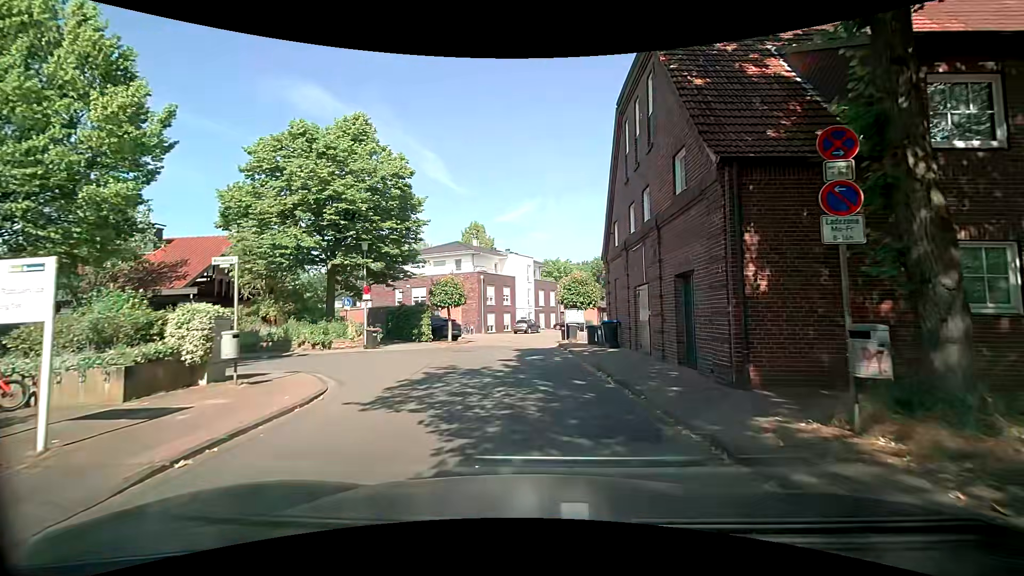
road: residential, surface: asphalt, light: Day
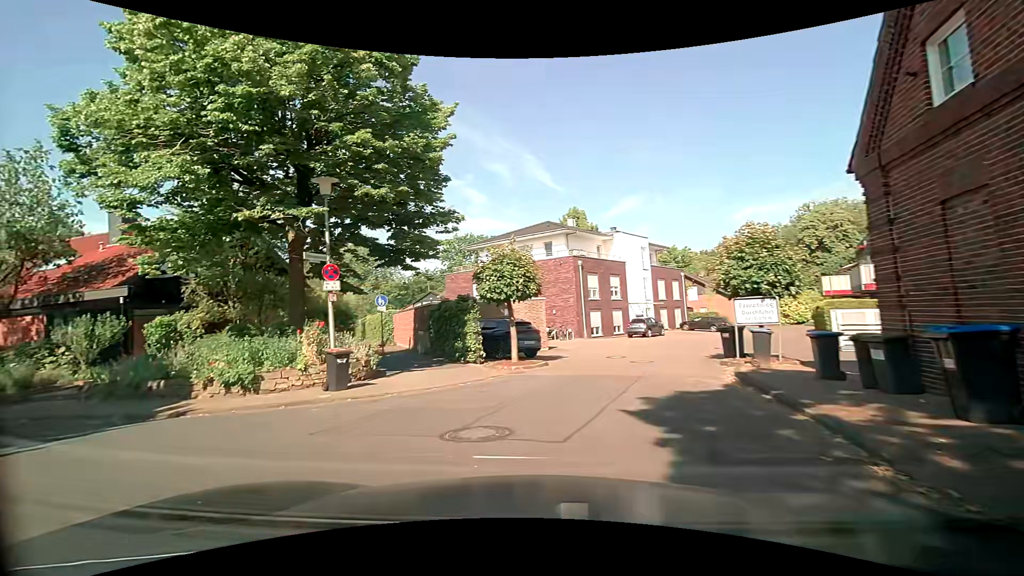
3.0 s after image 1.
(-0.1, +12.6) m; -9°
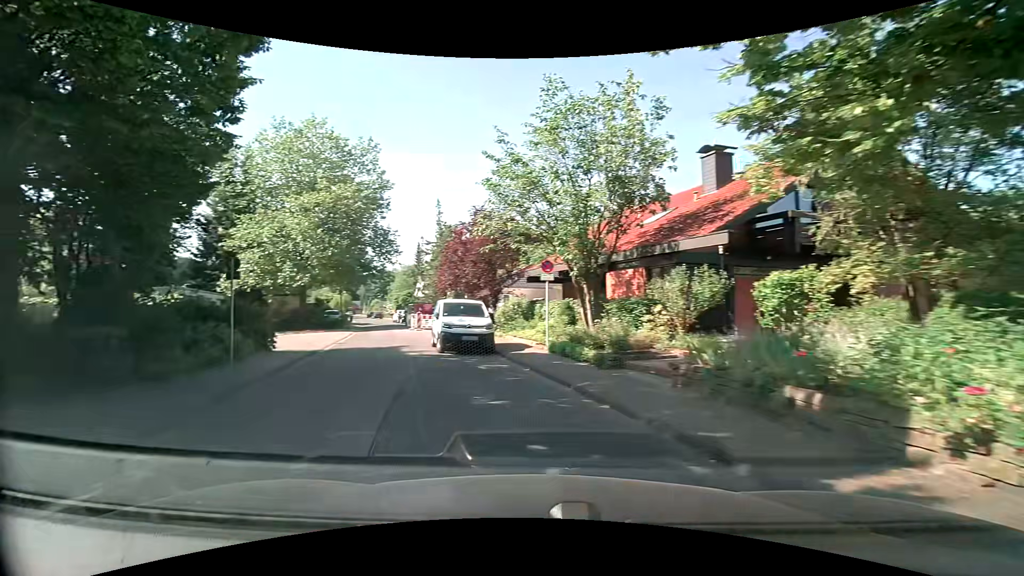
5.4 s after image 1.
(-4.0, +7.1) m; -61°
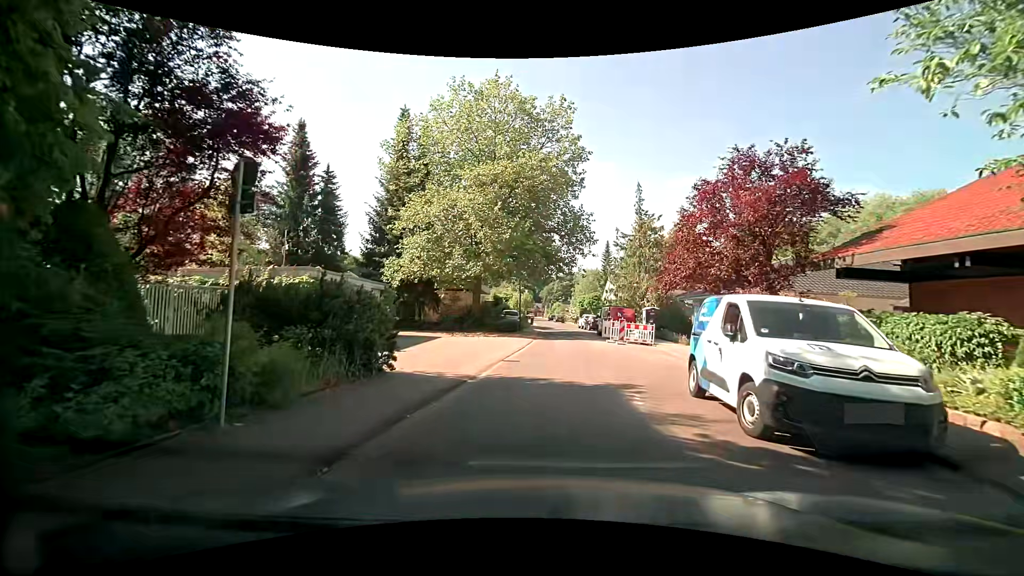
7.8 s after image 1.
(-2.8, +9.6) m; -21°
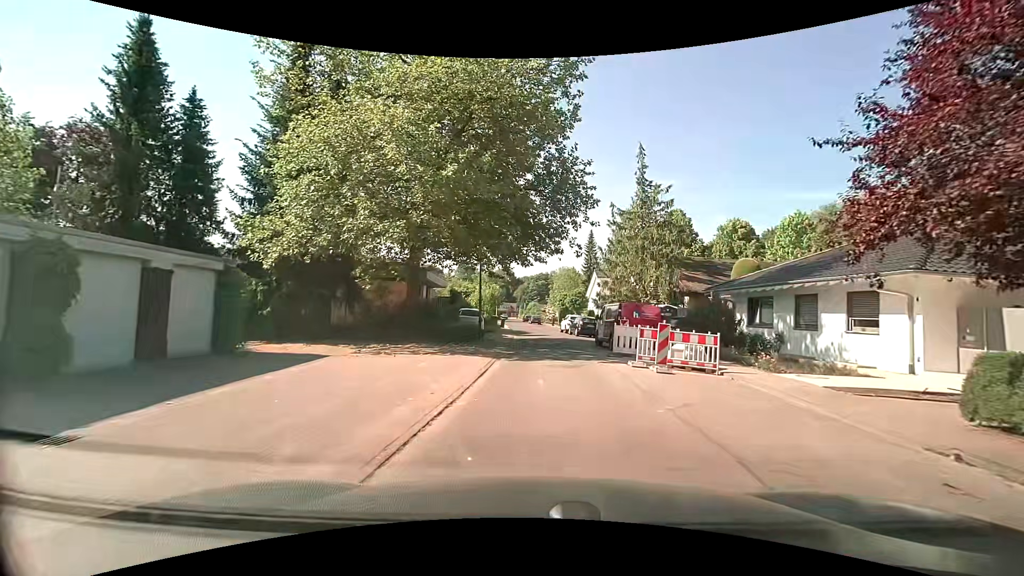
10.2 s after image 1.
(+0.2, +12.1) m; +3°
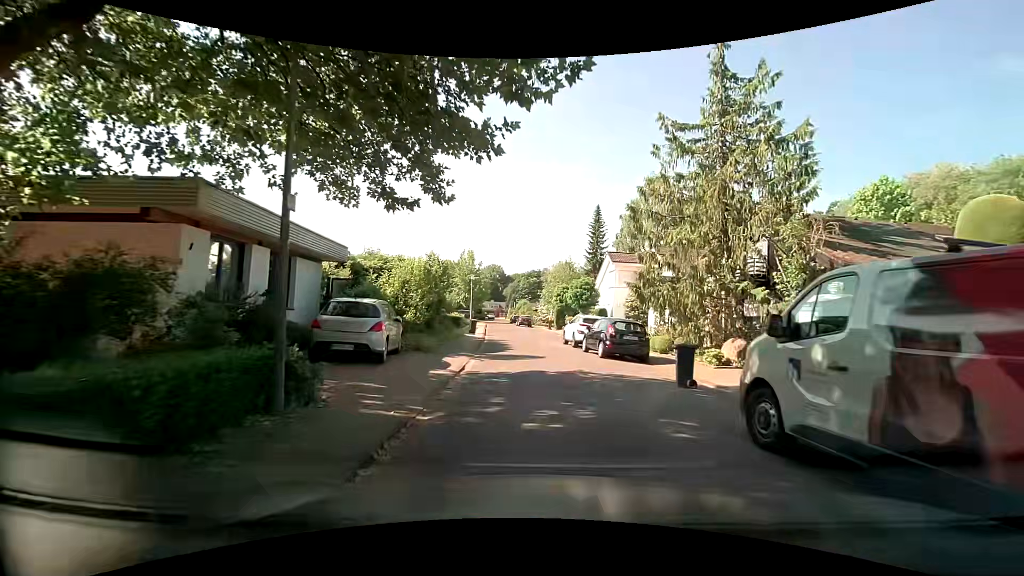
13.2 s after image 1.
(+0.2, +17.9) m; 0°
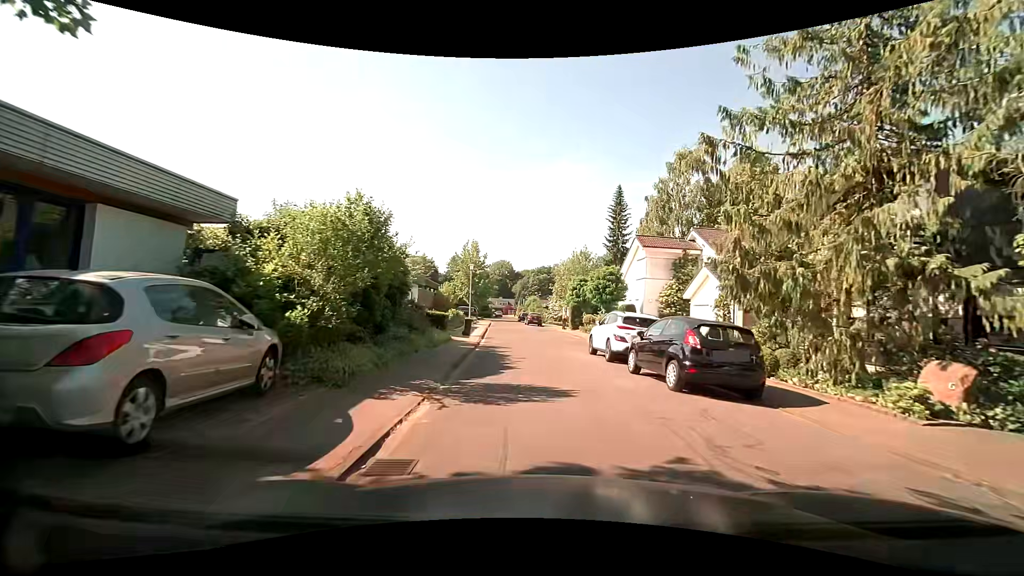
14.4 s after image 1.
(0.0, +7.9) m; -2°
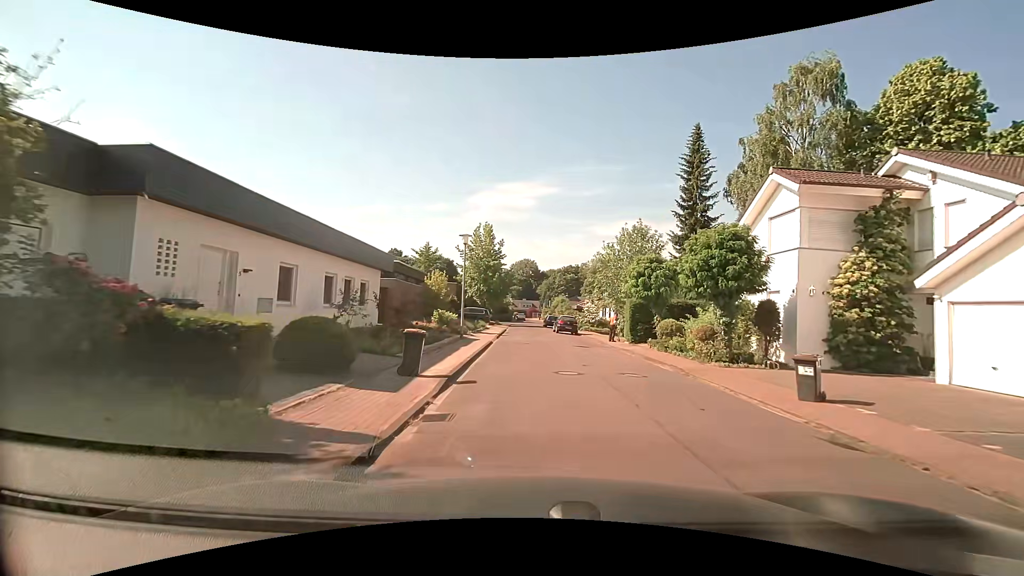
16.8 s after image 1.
(-0.2, +16.6) m; -2°
(0, +10) (0, +20) (0, +30) (0, +40) (-1, +50) (0, +60) (0, +70) (+1, +80) (+1, +90) (+1, +100) m
